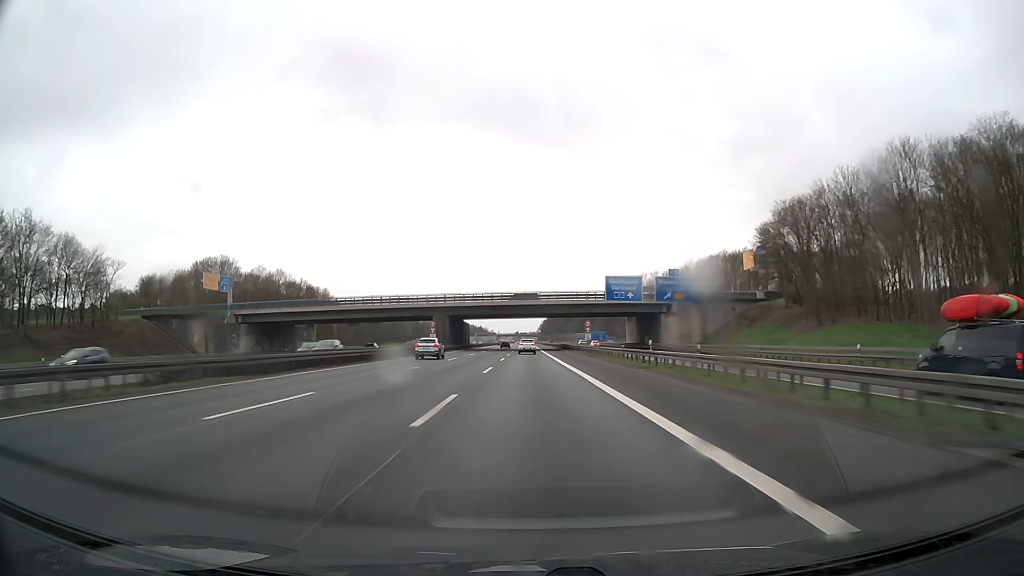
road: motorway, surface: asphalt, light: Day
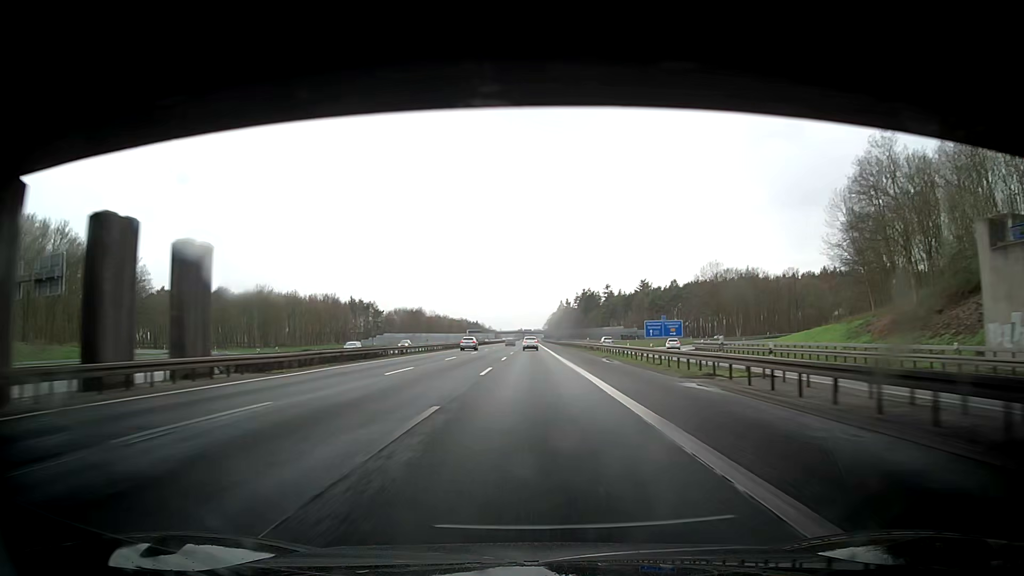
(0.0, +110.9) m; 0°
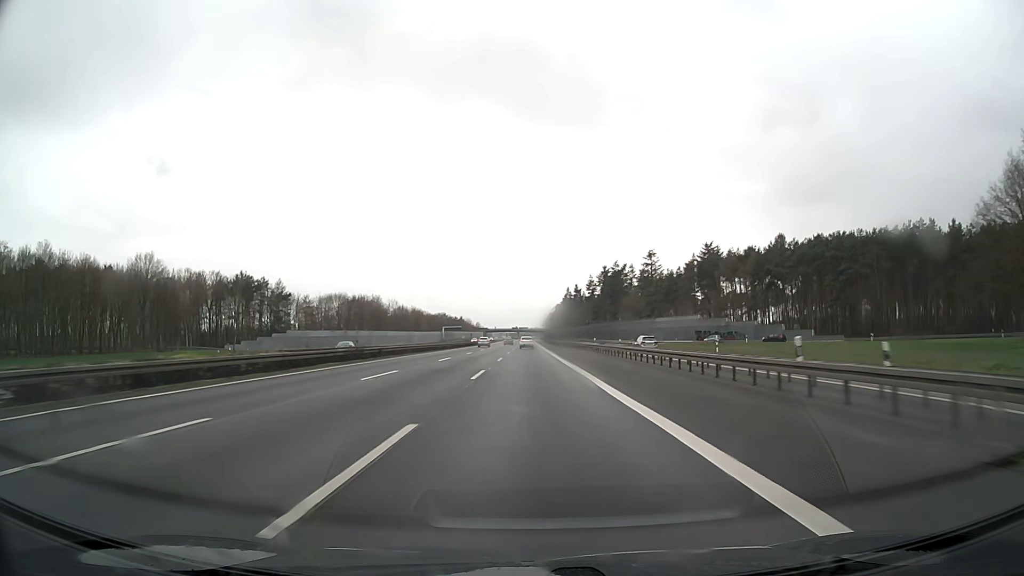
(-0.2, +111.0) m; 0°
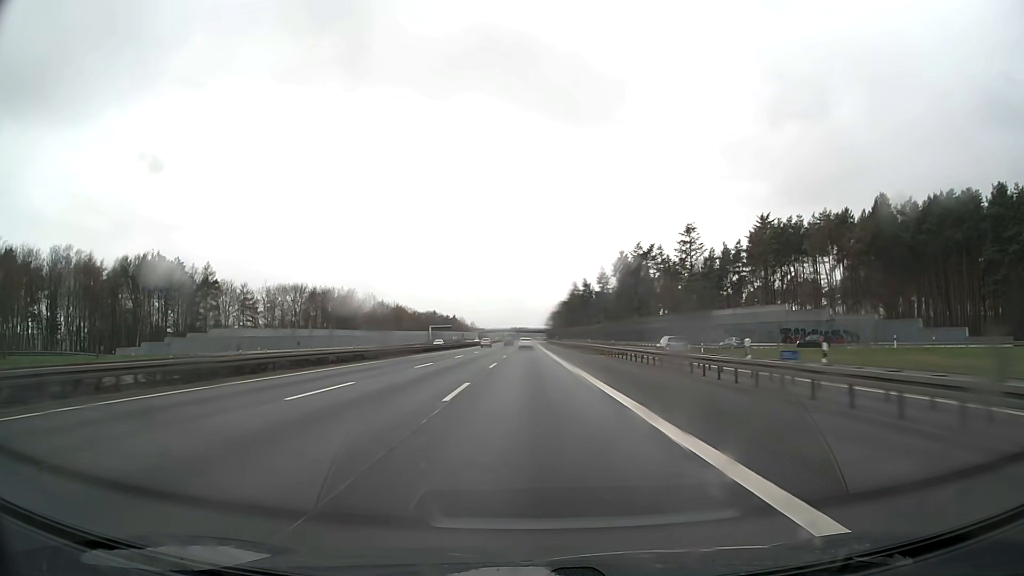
(0.0, +44.4) m; 0°
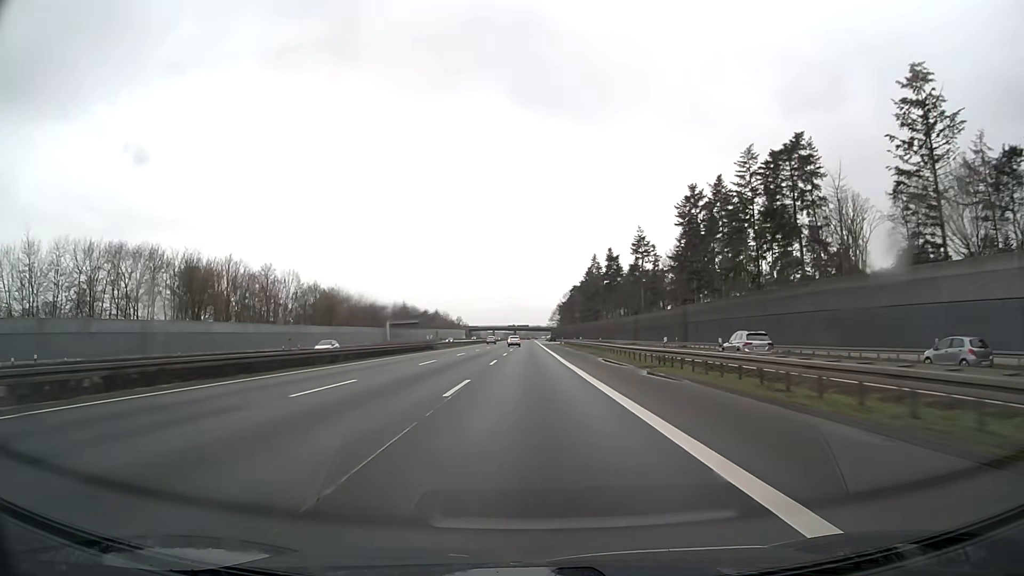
(+0.1, +88.8) m; 0°
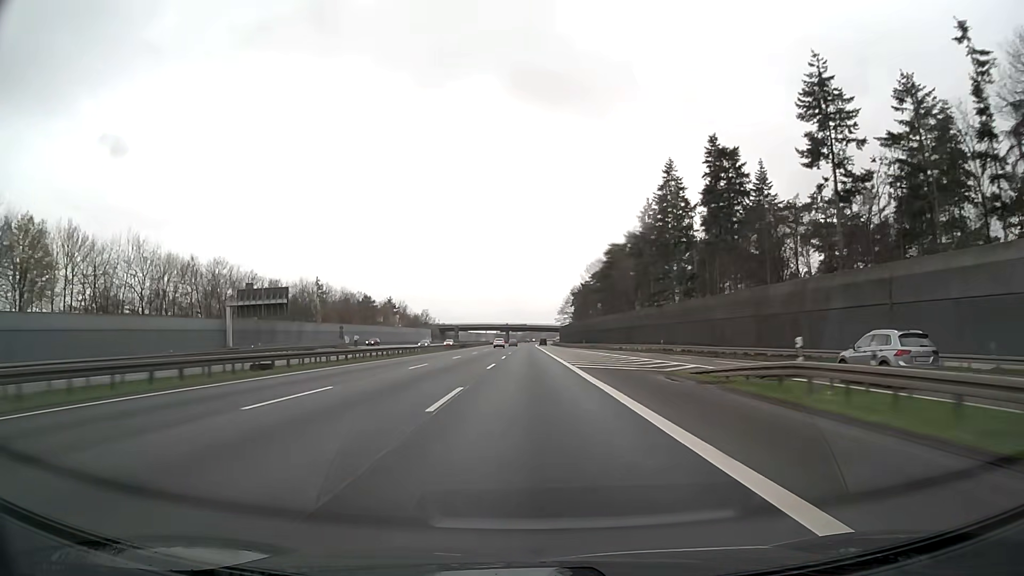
(+0.1, +111.0) m; 0°
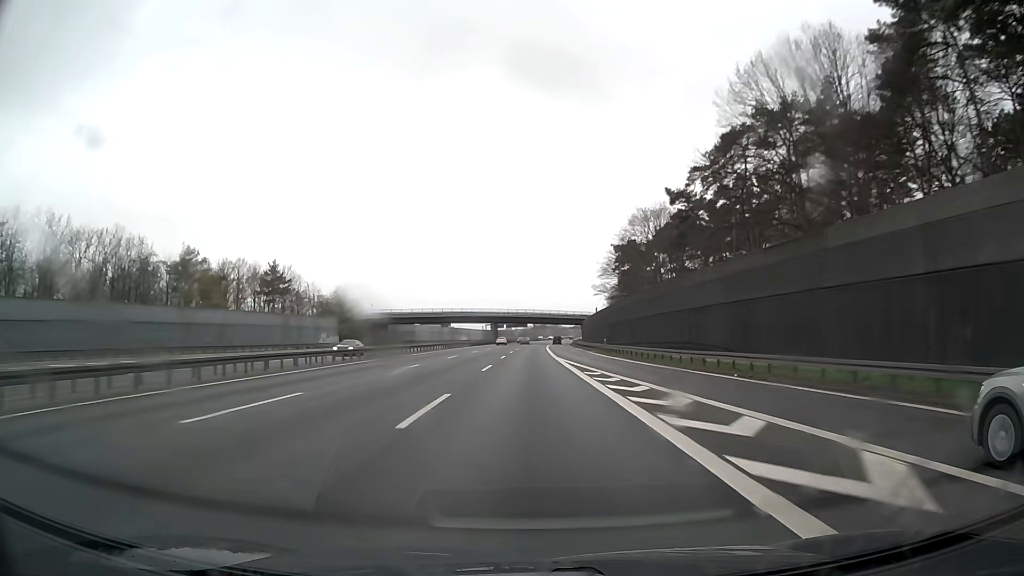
(-0.2, +111.0) m; 0°
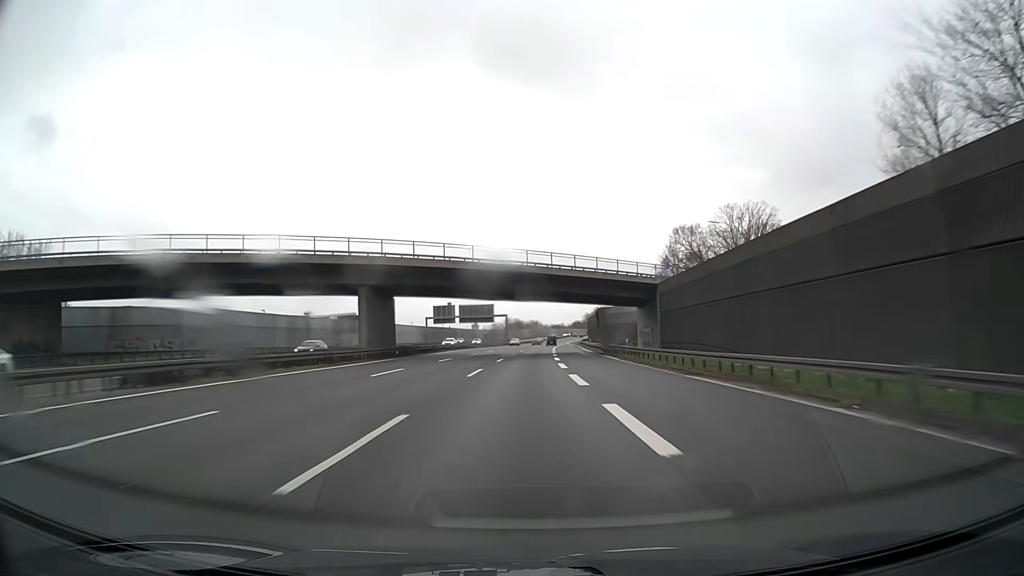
(+0.8, +111.0) m; +2°
(0, +10) (0, +20) (0, +30) (0, +40) (0, +50) (+1, +60) (+1, +70) (+1, +80) (+2, +90) (+2, +100) m
